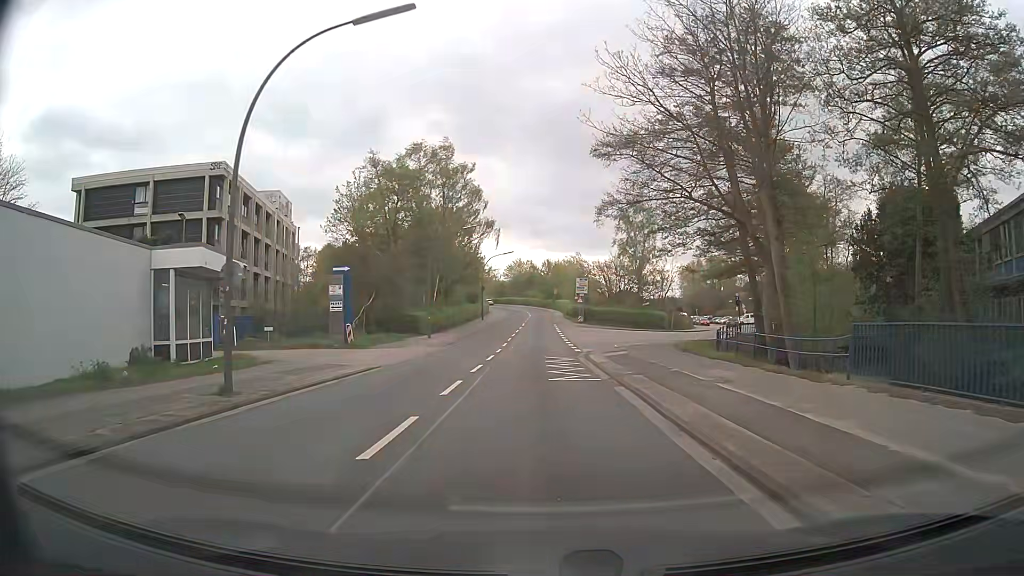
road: residential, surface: asphalt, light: Day
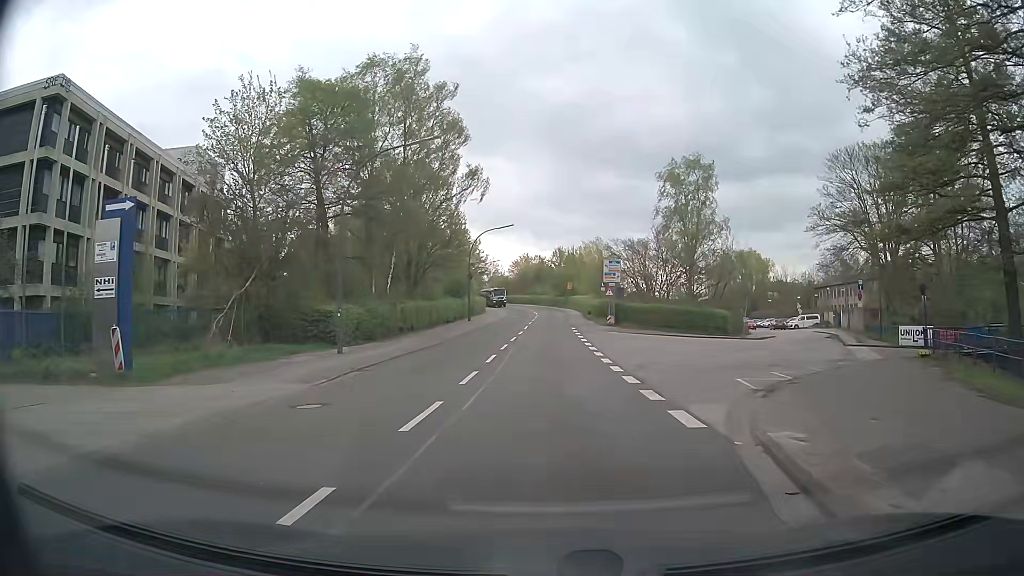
(-0.3, +22.5) m; -1°
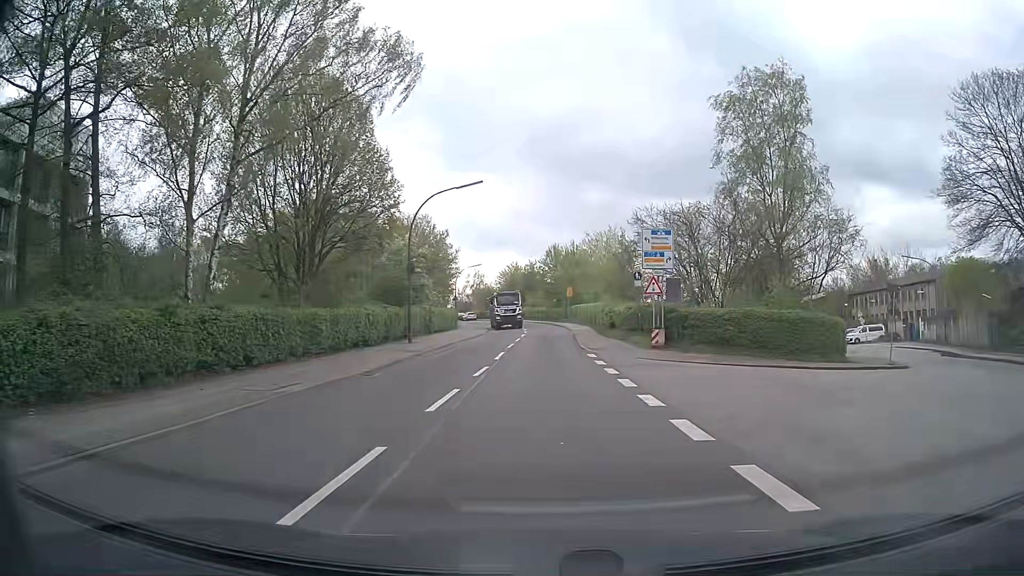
(+0.2, +22.2) m; +1°
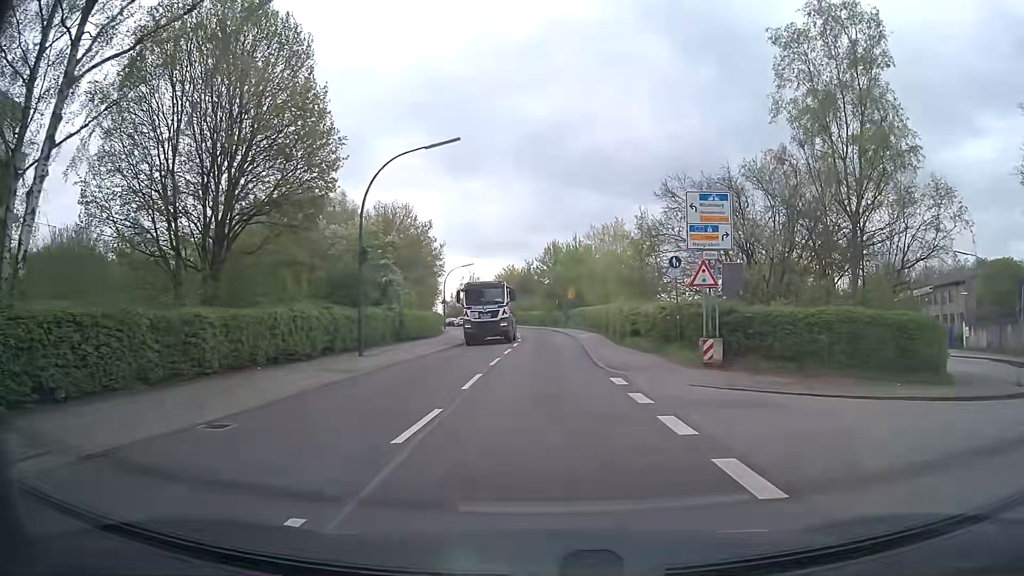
(0.0, +8.7) m; +1°
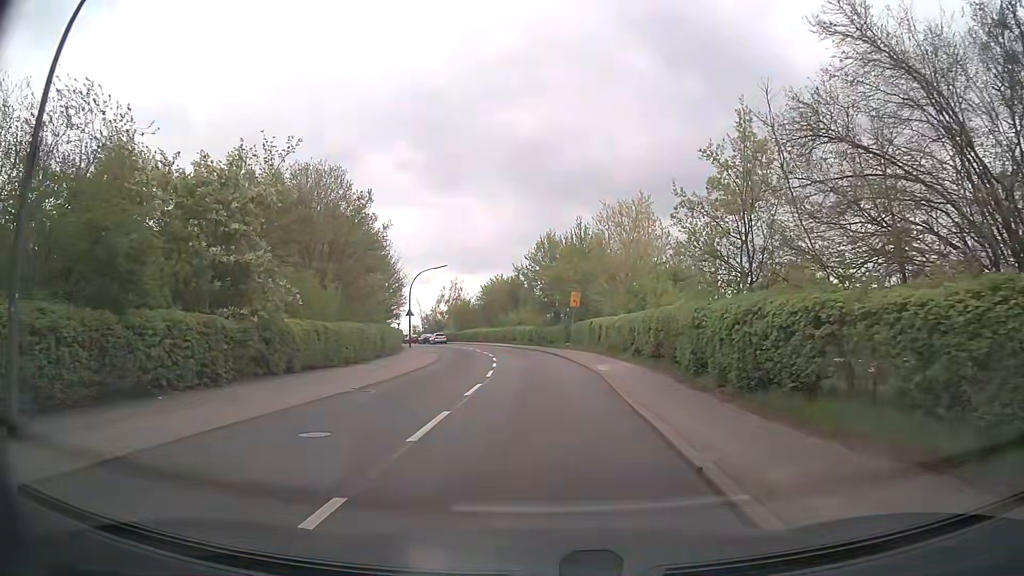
(0.0, +17.3) m; 0°
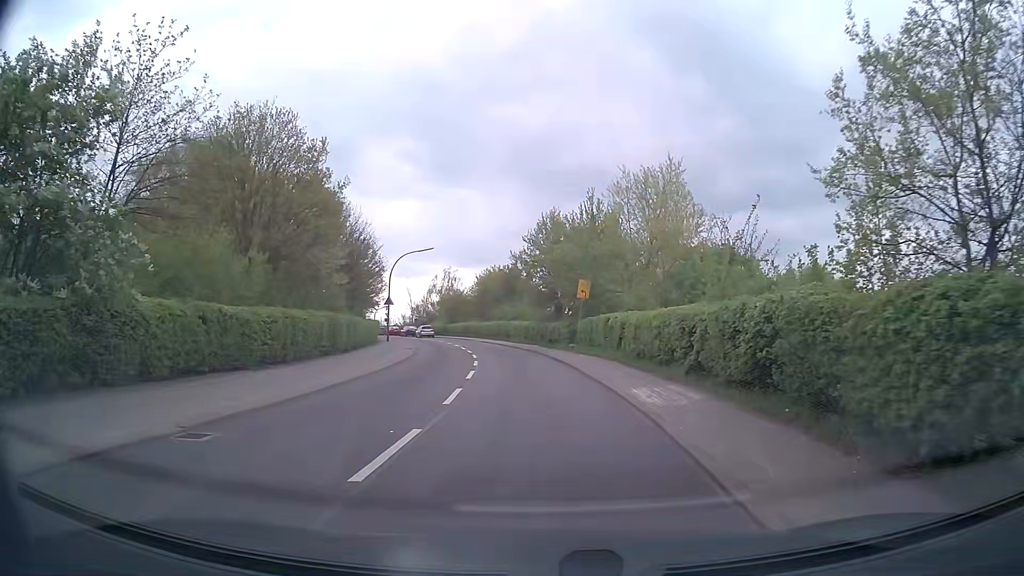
(+0.1, +8.5) m; +1°
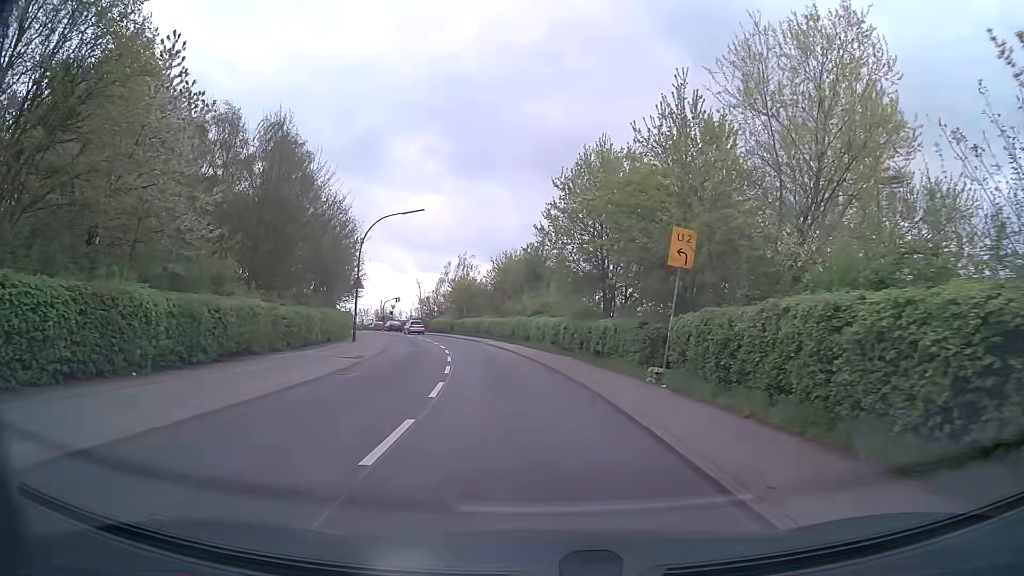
(-0.4, +17.4) m; -3°
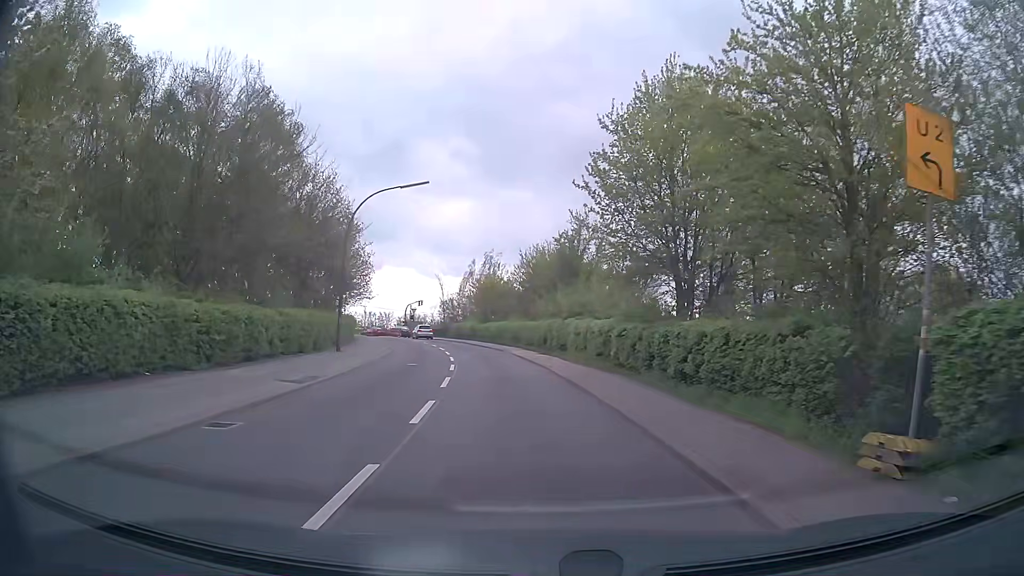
(-0.2, +9.1) m; -3°
(0, +10) (-1, +20) (-2, +30) (-4, +40) (-6, +49) (-9, +59) (-12, +69) (-15, +78) (-19, +87) (-22, +97) m
